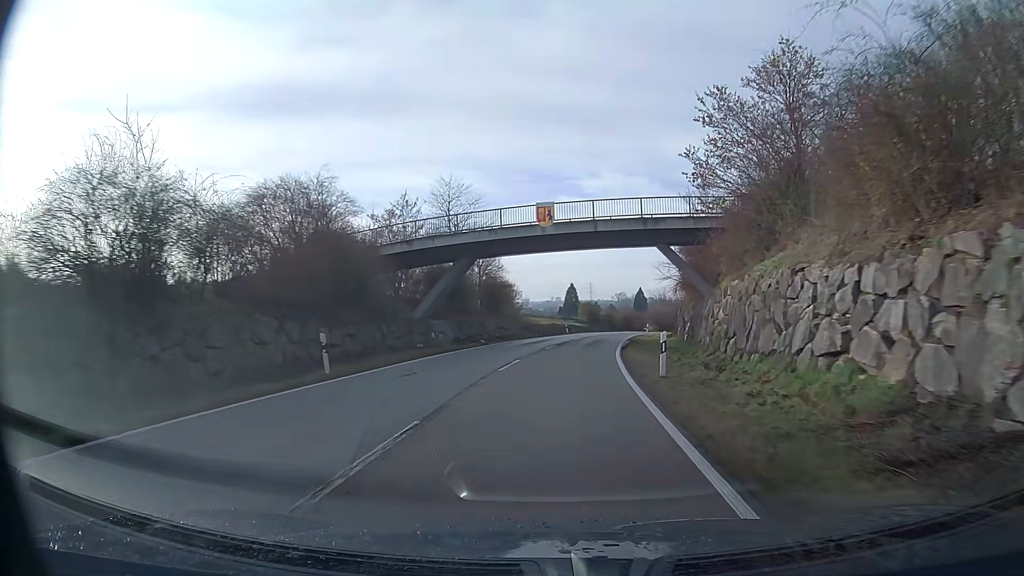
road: unclassified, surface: asphalt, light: Day
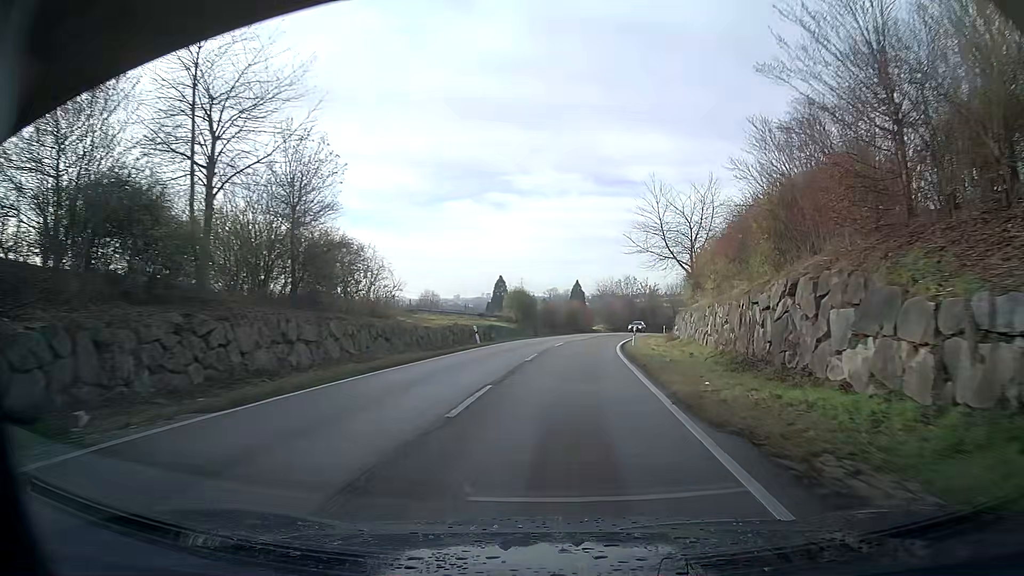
(+1.6, +31.7) m; +5°
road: residential
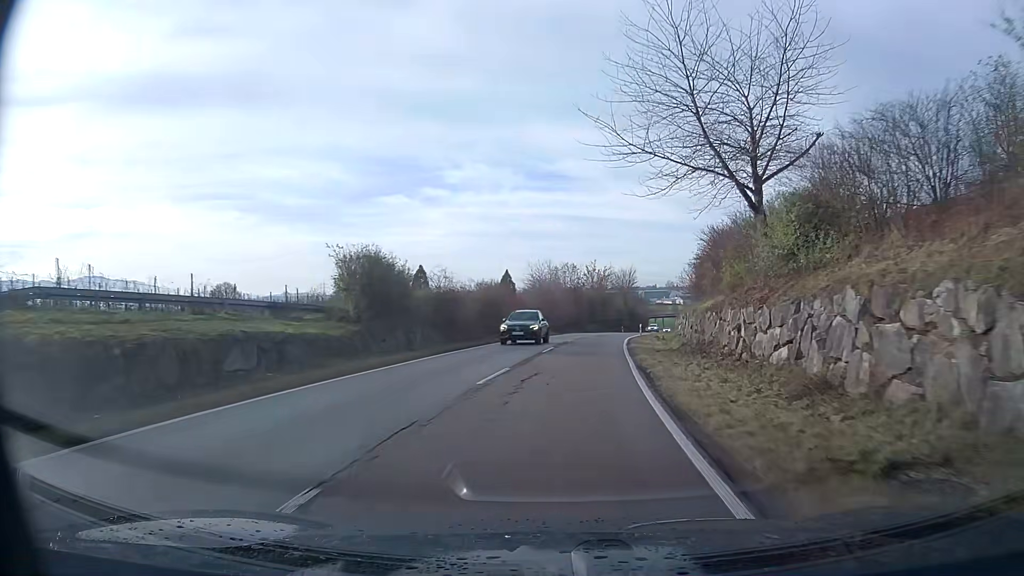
(+1.7, +31.7) m; +6°
(0, +10) (+1, +20) (+1, +30) (+3, +40) (+4, +50) (+6, +60) (+8, +69) (+10, +79) (+12, +89) (+15, +99) m
